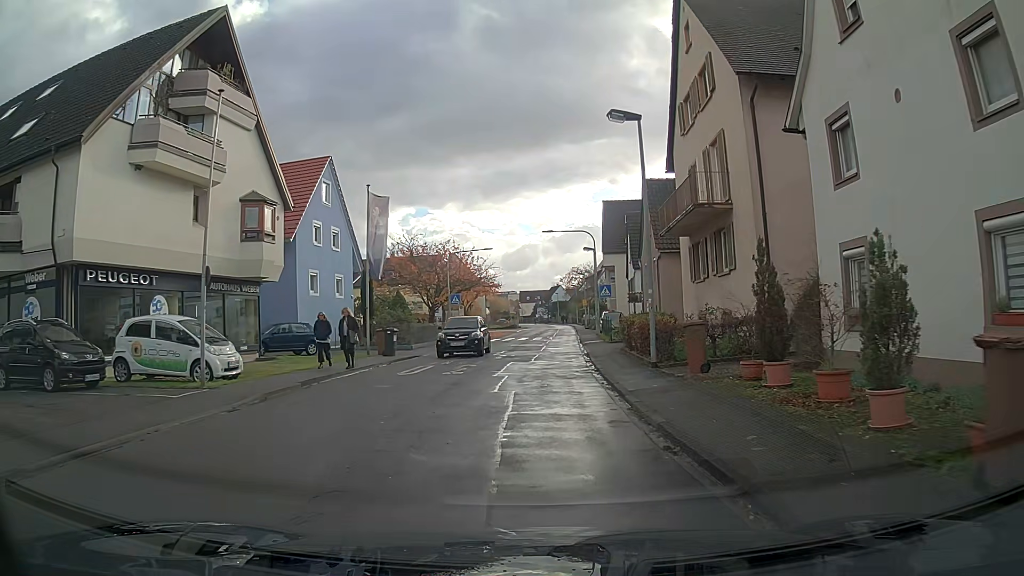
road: tertiary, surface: asphalt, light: Day
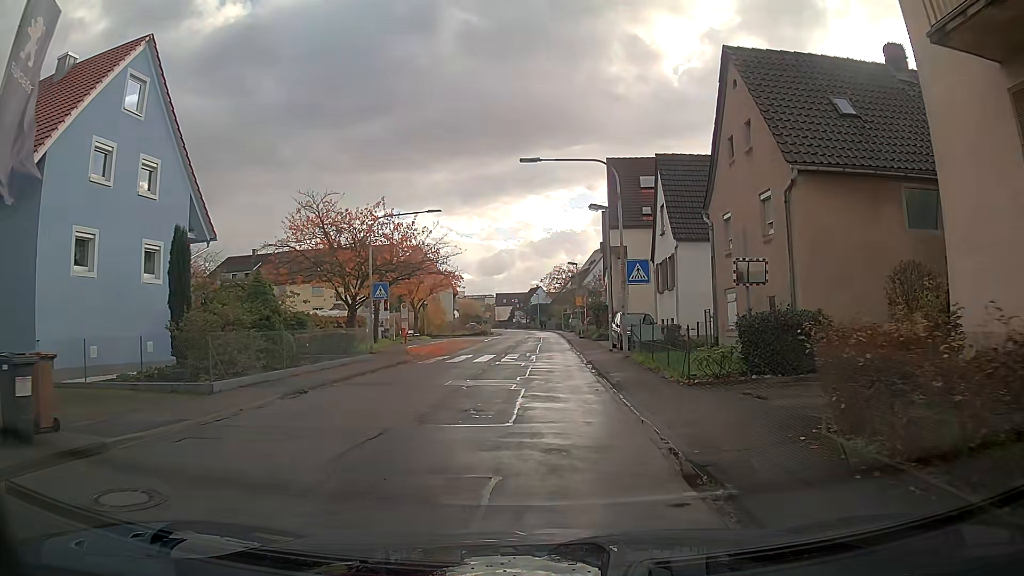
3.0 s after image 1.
(+0.3, +19.3) m; +2°
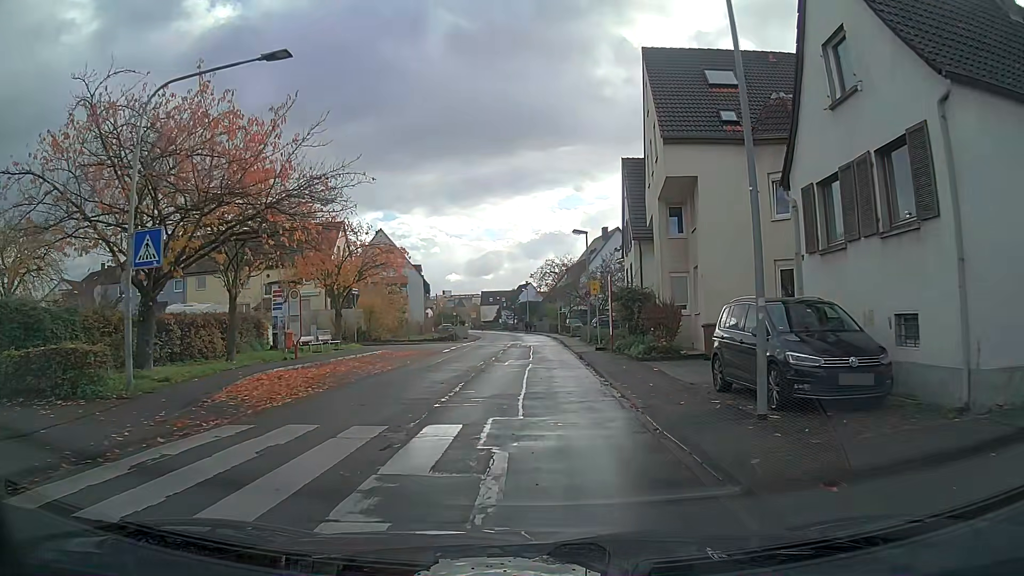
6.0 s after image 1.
(+0.3, +19.7) m; +2°
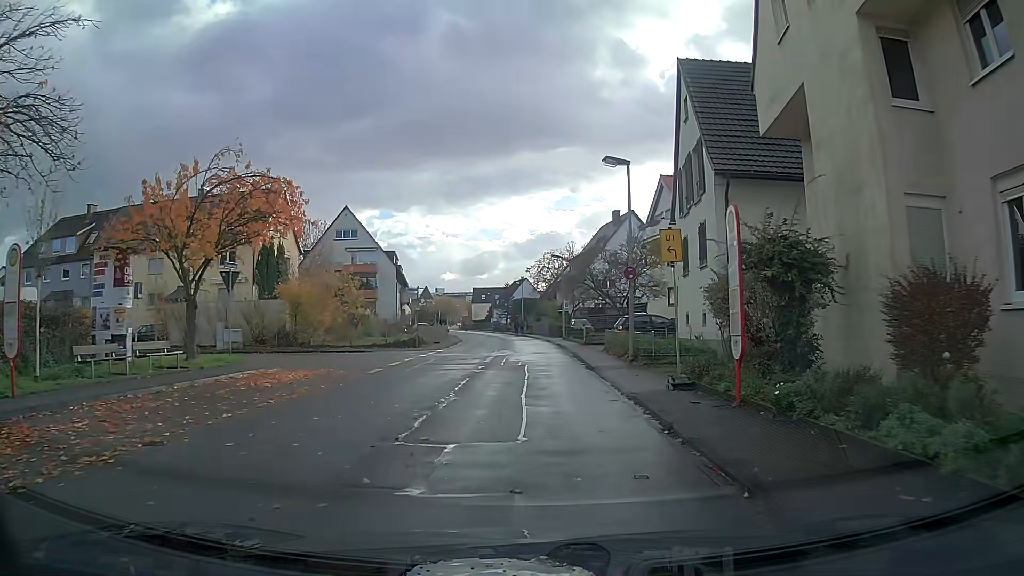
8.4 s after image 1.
(-0.2, +16.0) m; -1°
(0, +10) (0, +20) (0, +30) (0, +40) (-1, +50) (-1, +60) (-3, +70) (-4, +80) (-6, +90) (-8, +99) m
